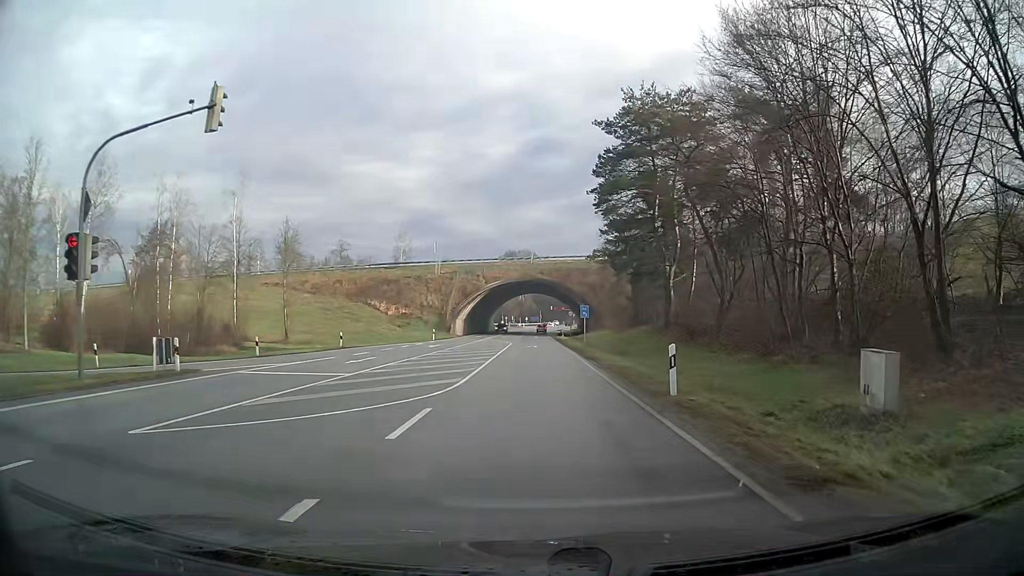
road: primary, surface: asphalt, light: Day
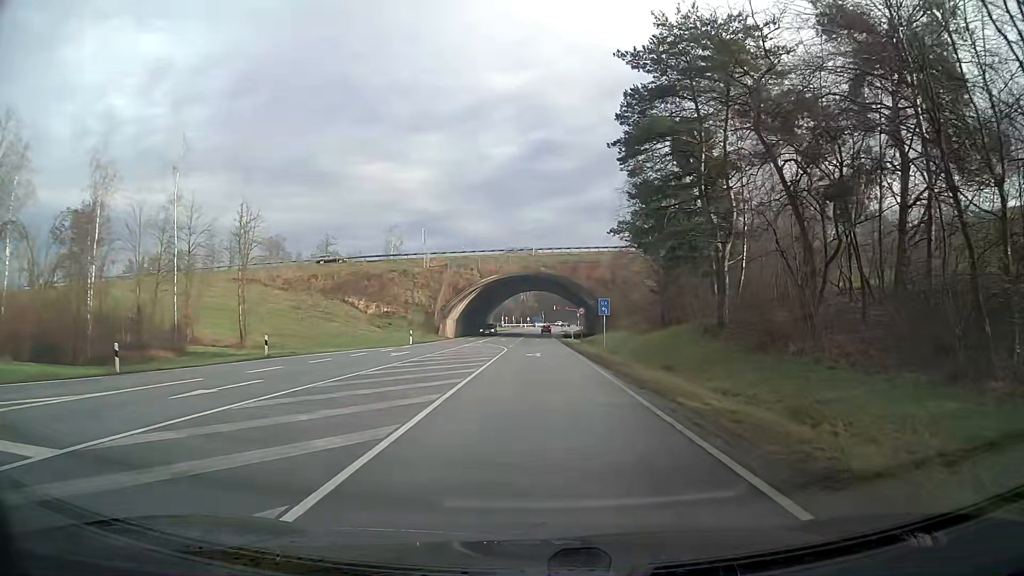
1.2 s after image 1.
(0.0, +13.4) m; 0°
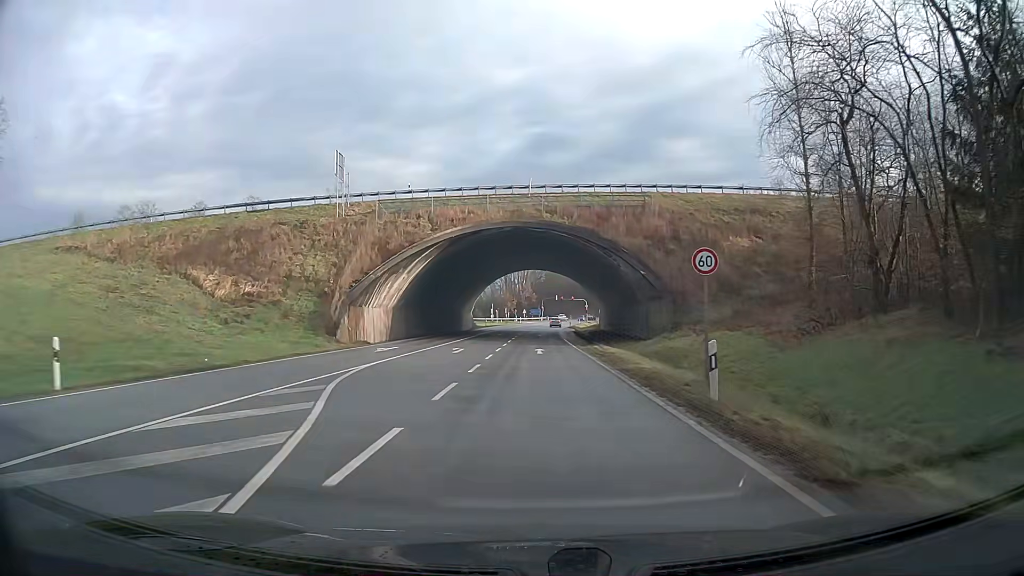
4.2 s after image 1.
(-0.2, +40.6) m; 0°
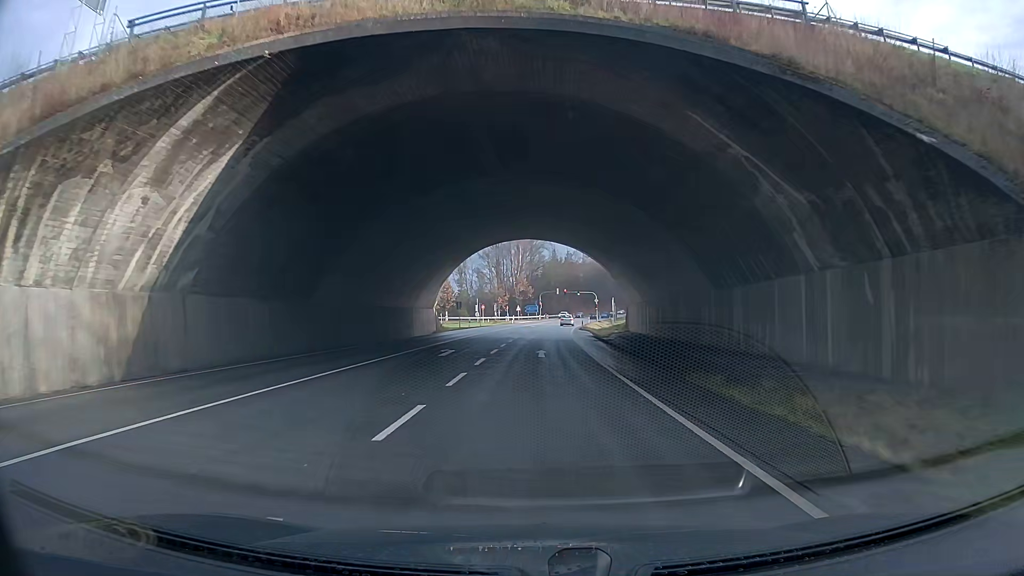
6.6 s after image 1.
(+0.2, +33.9) m; 0°
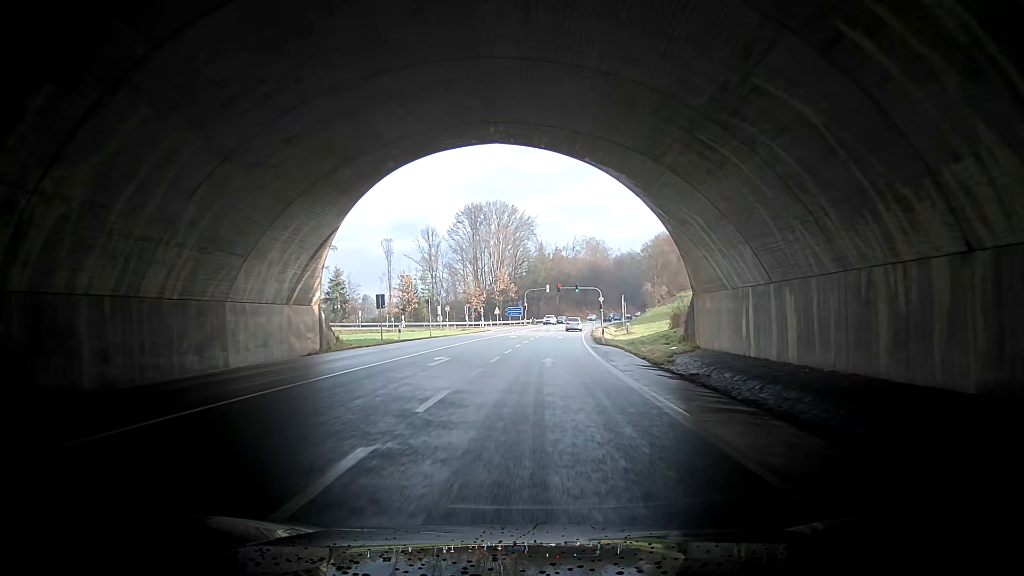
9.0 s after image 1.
(-1.1, +33.4) m; 0°
